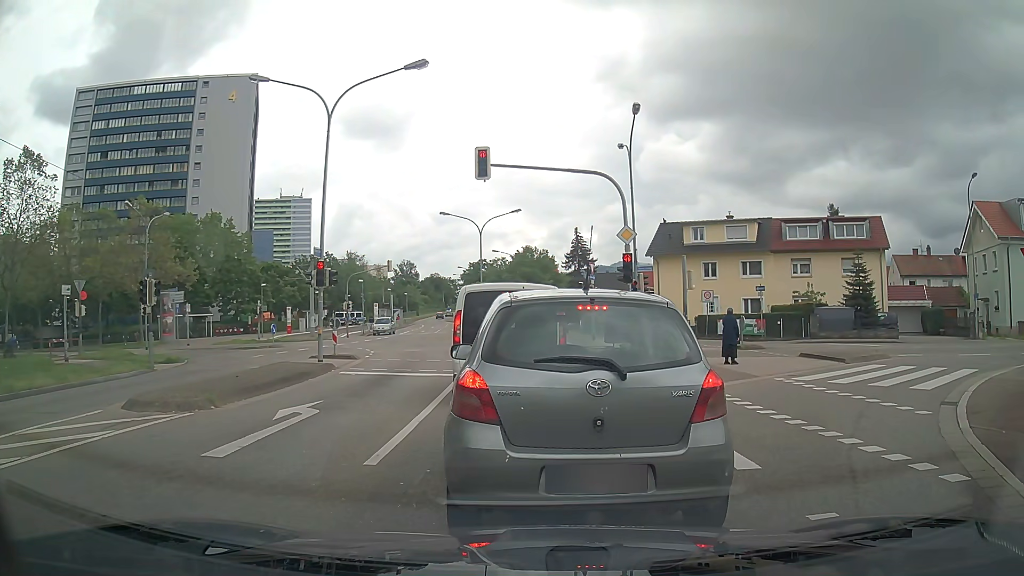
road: tertiary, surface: asphalt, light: Day
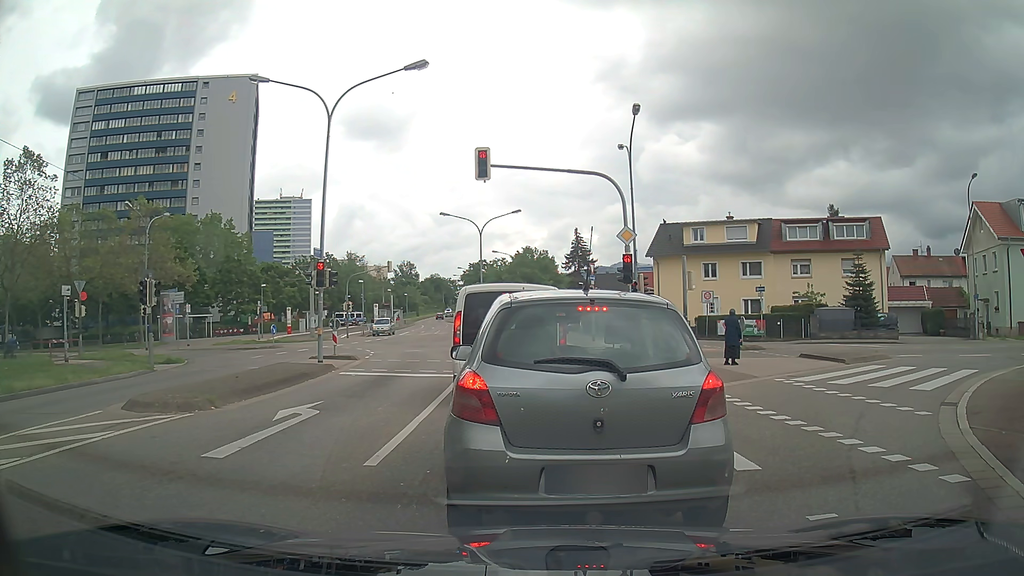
(0.0, +0.1) m; 0°
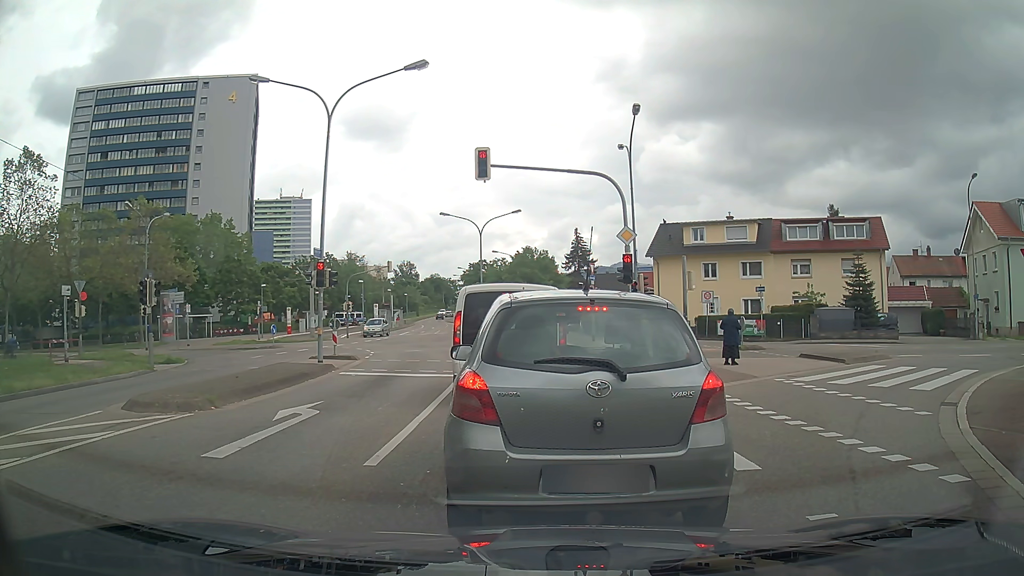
(0.0, 0.0) m; 0°
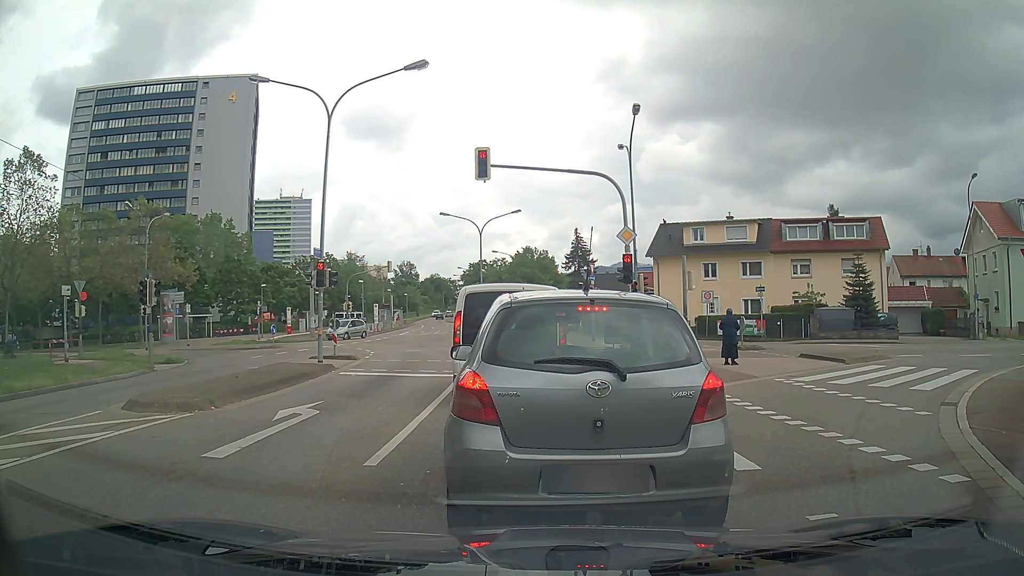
(0.0, 0.0) m; 0°
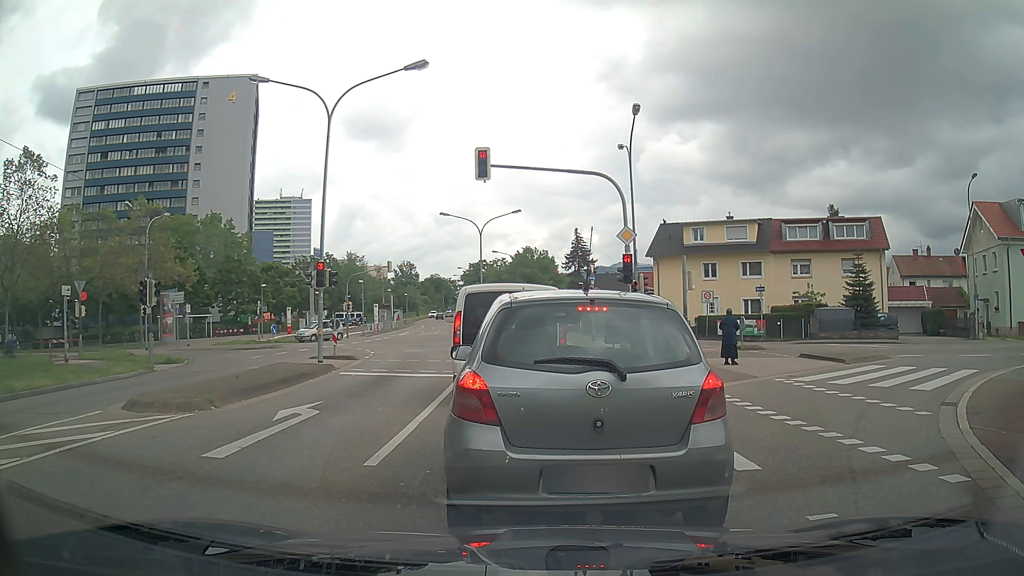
(0.0, 0.0) m; 0°
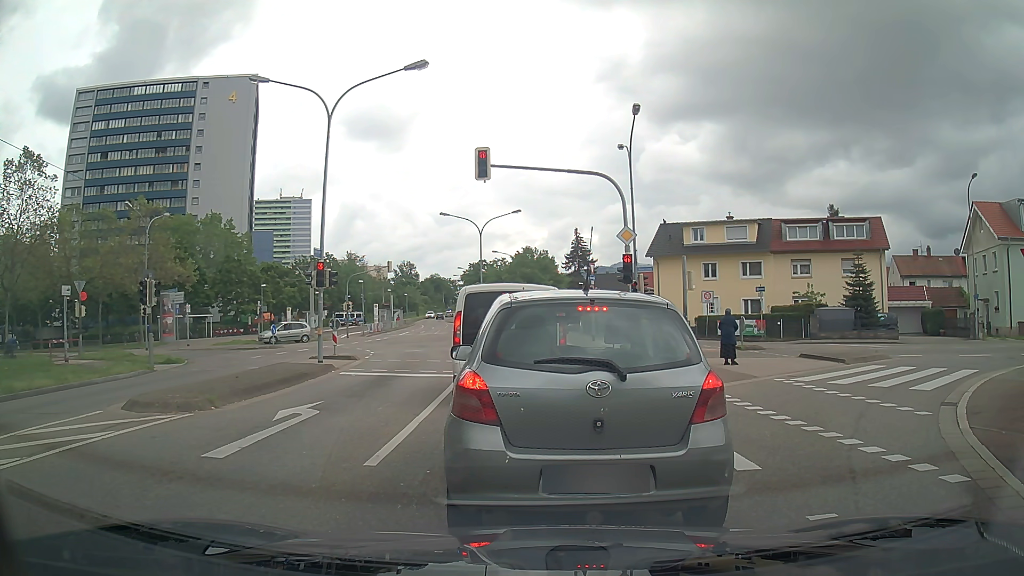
(0.0, 0.0) m; 0°
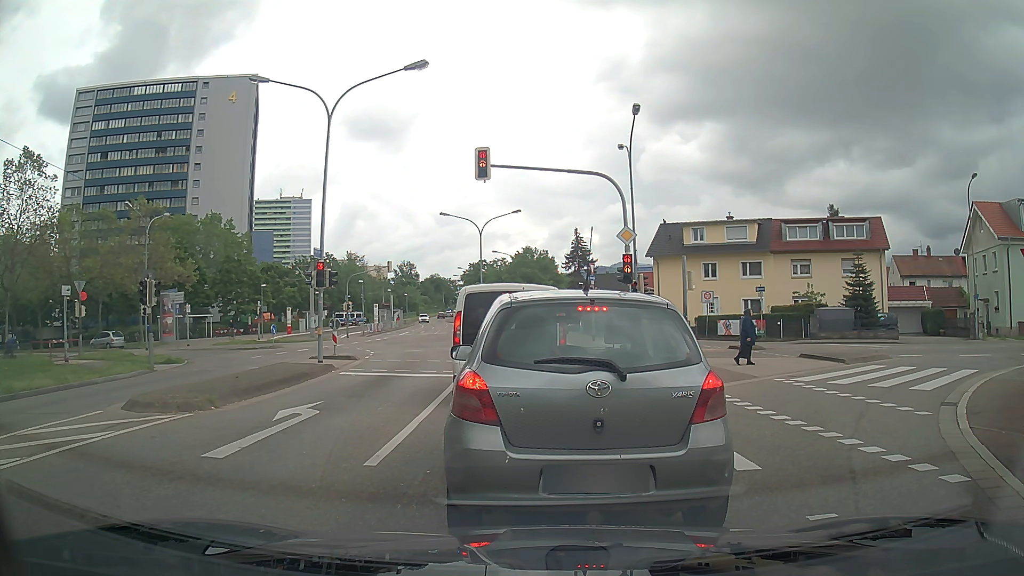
(0.0, 0.0) m; 0°
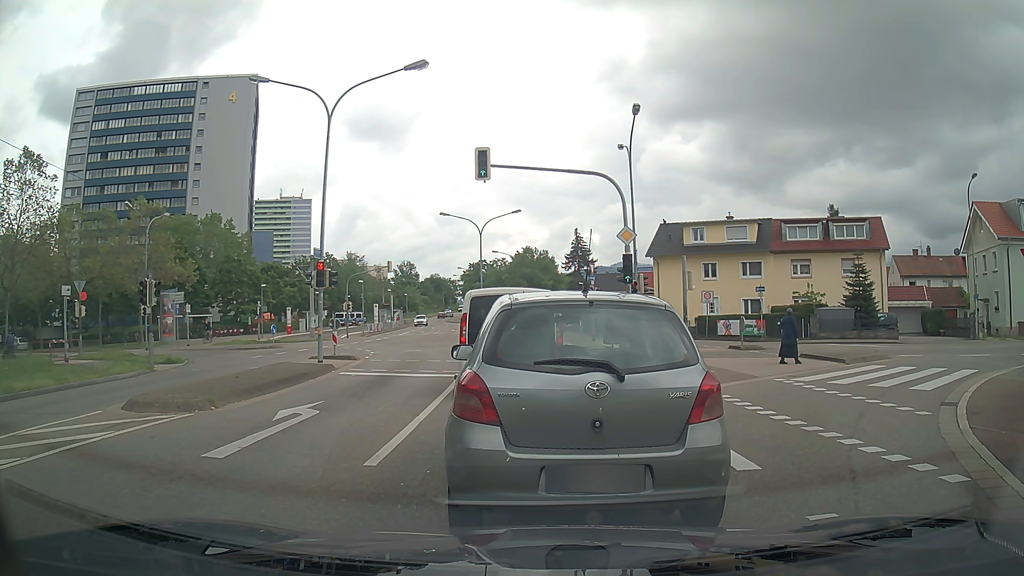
(0.0, 0.0) m; 0°
(0, +10) (-1, +20) (-2, +30) (-2, +40) (-3, +50) (-4, +60) (-6, +70) (-8, +79) (-9, +89) (-11, +99) m
